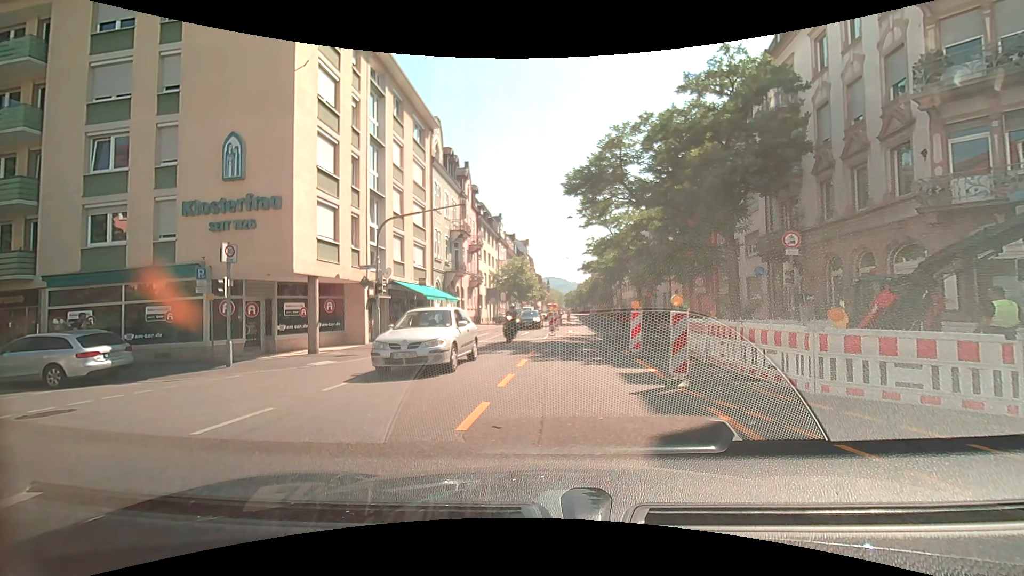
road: secondary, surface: asphalt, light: Day
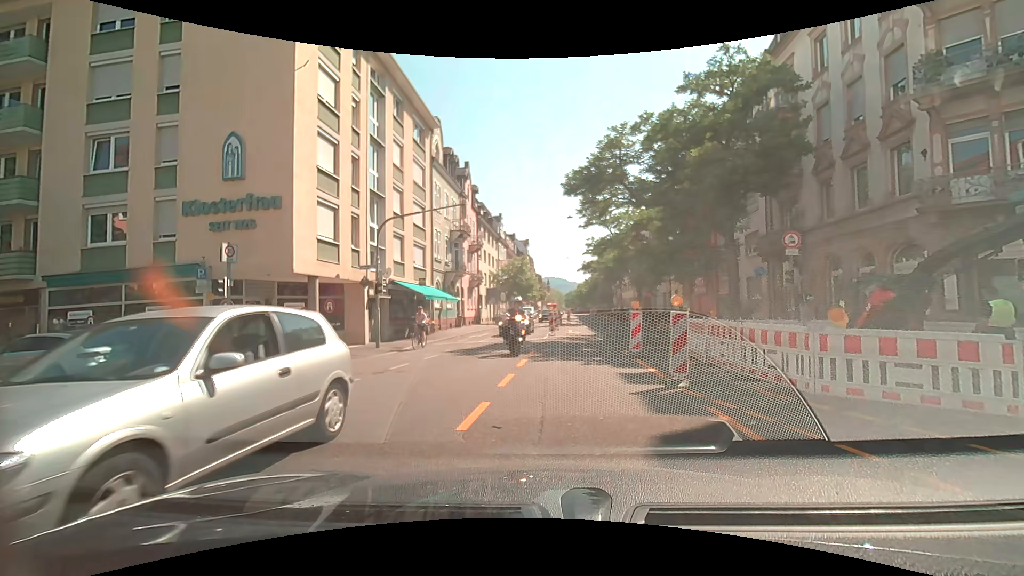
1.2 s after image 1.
(0.0, 0.0) m; 0°
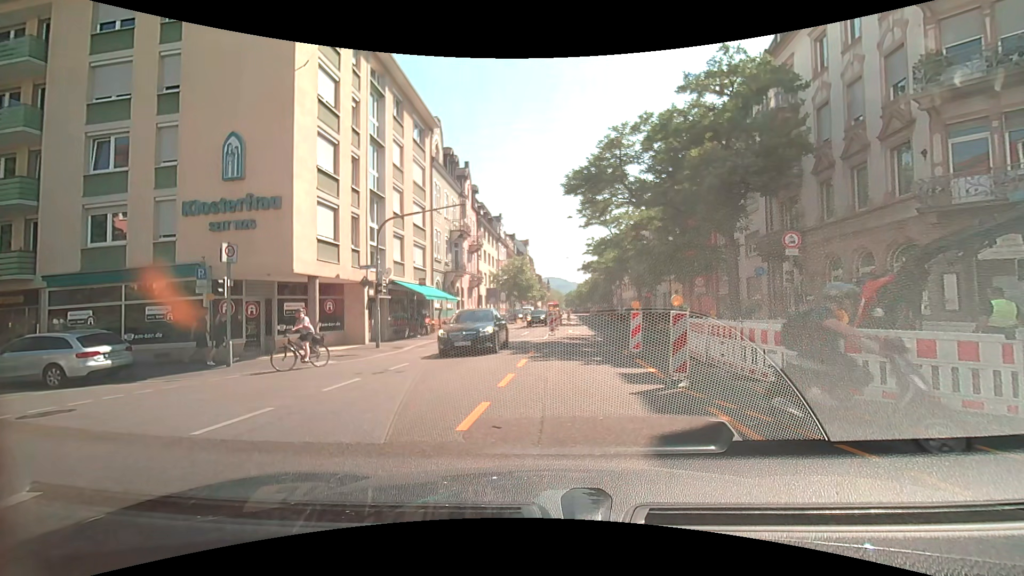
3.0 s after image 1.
(0.0, 0.0) m; 0°
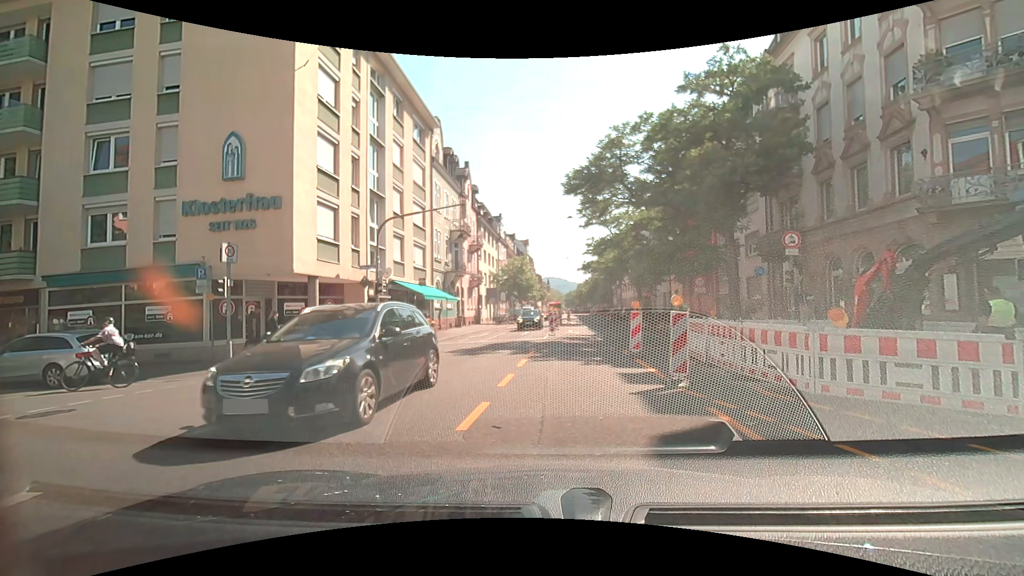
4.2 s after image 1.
(0.0, 0.0) m; 0°
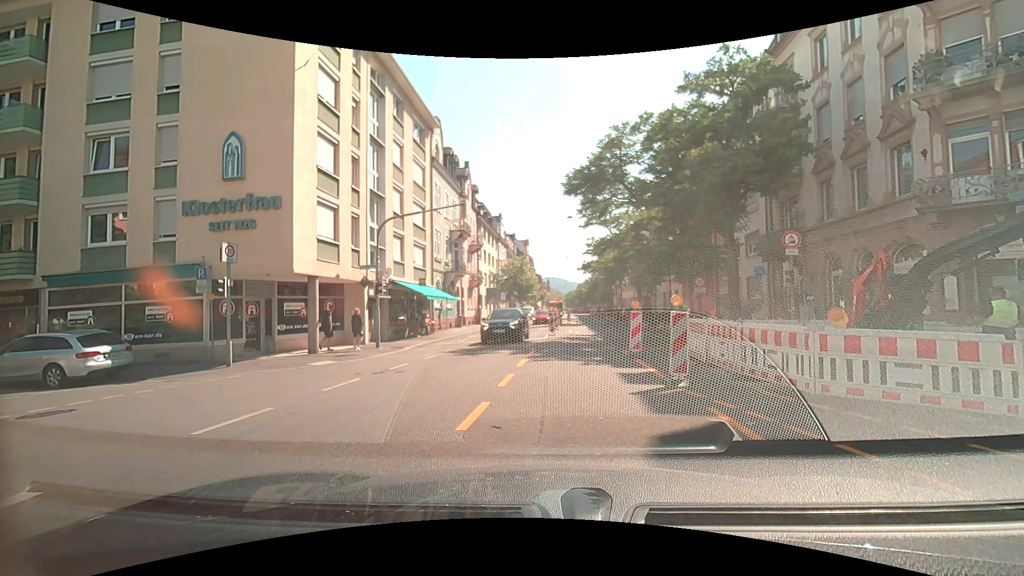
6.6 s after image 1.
(0.0, 0.0) m; 0°
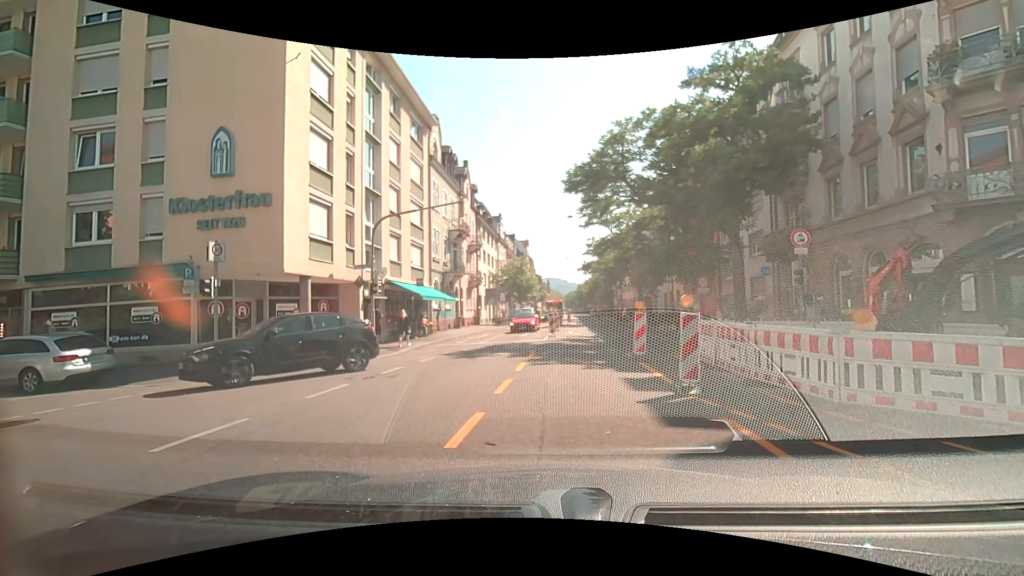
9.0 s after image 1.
(0.0, +0.6) m; 0°
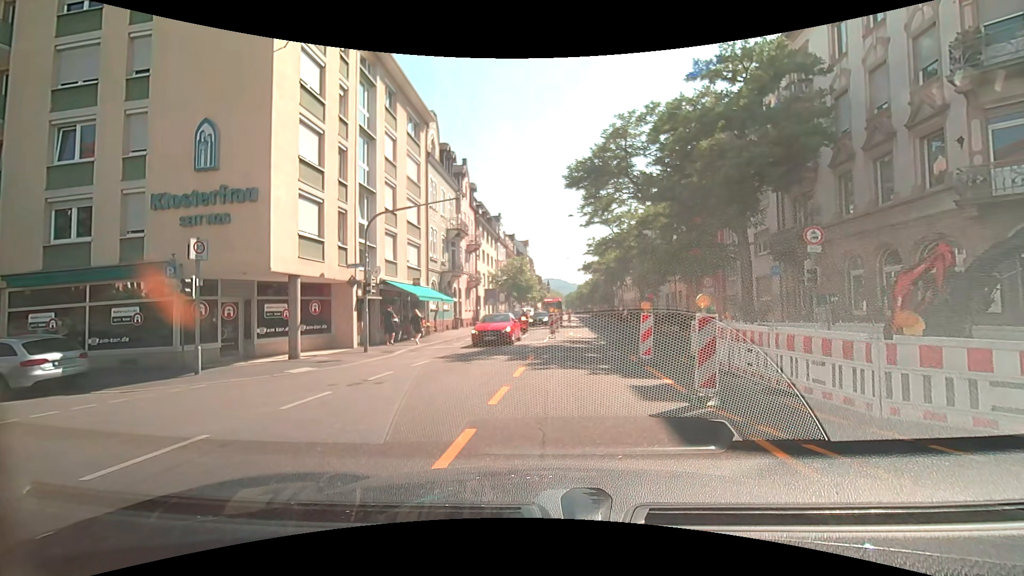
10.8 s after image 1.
(0.0, +0.8) m; 0°
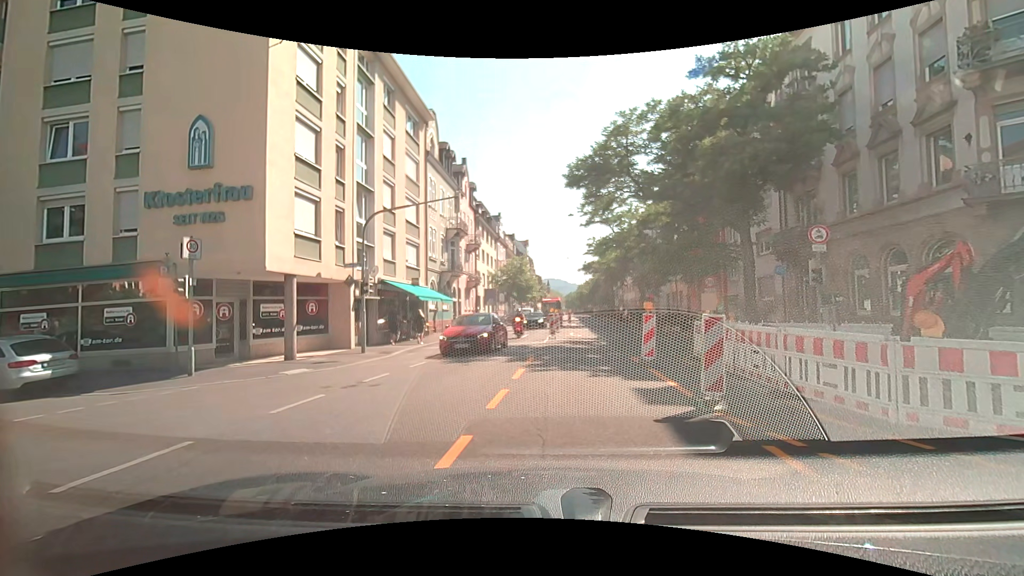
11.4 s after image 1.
(0.0, +0.3) m; 0°
